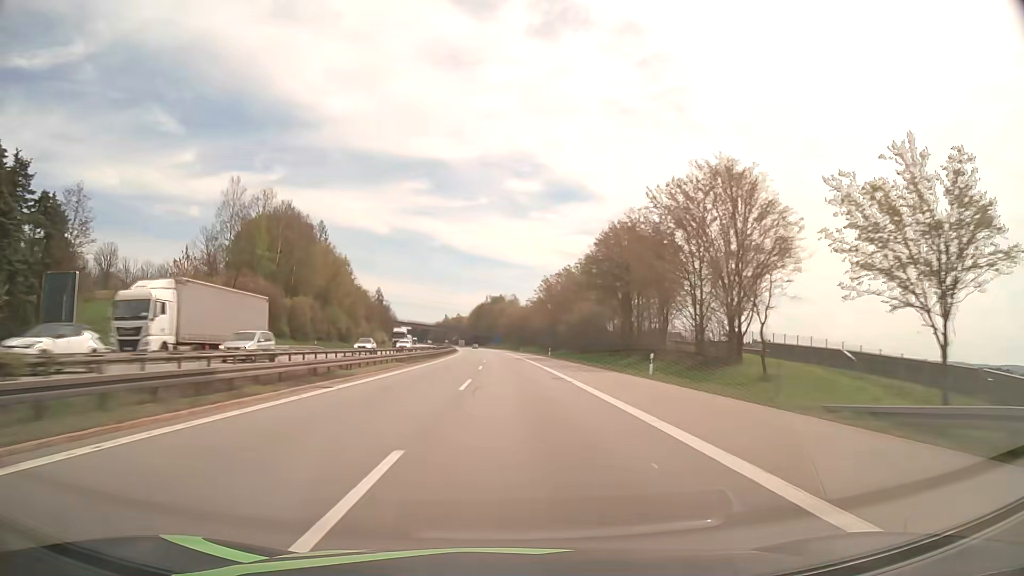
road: motorway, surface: asphalt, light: Day
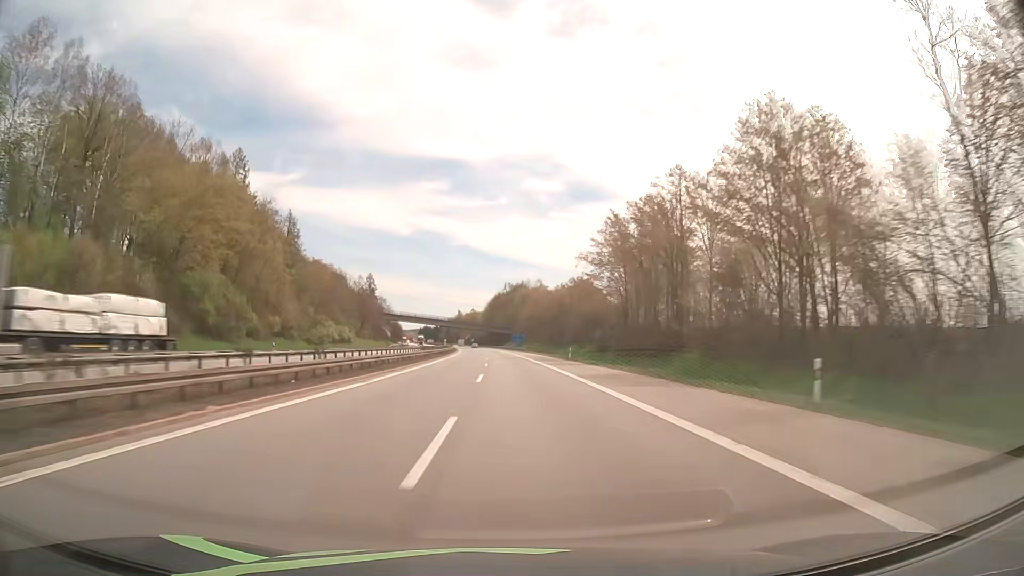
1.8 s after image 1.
(-1.1, +67.7) m; -2°
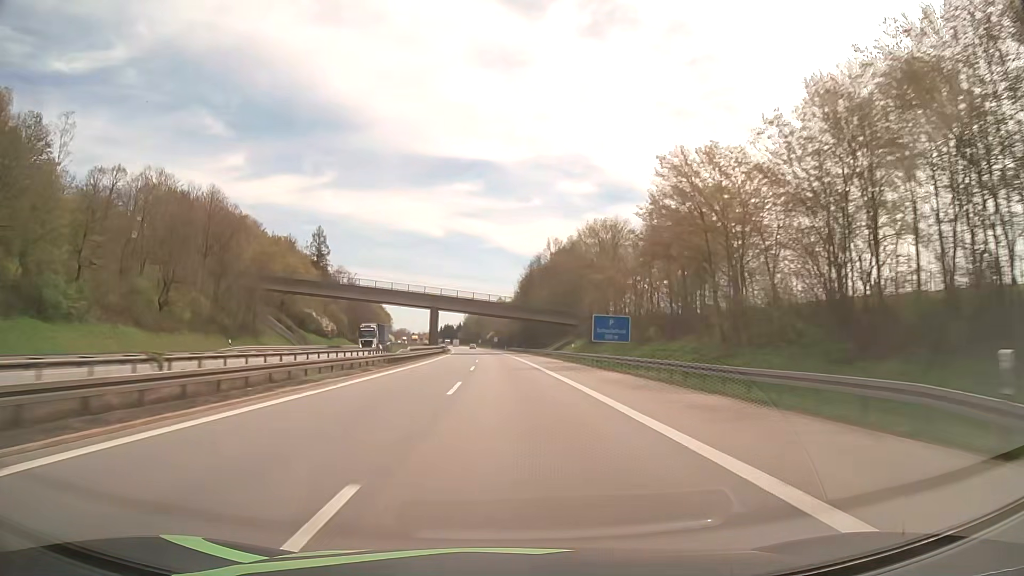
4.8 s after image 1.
(-2.2, +113.2) m; -3°
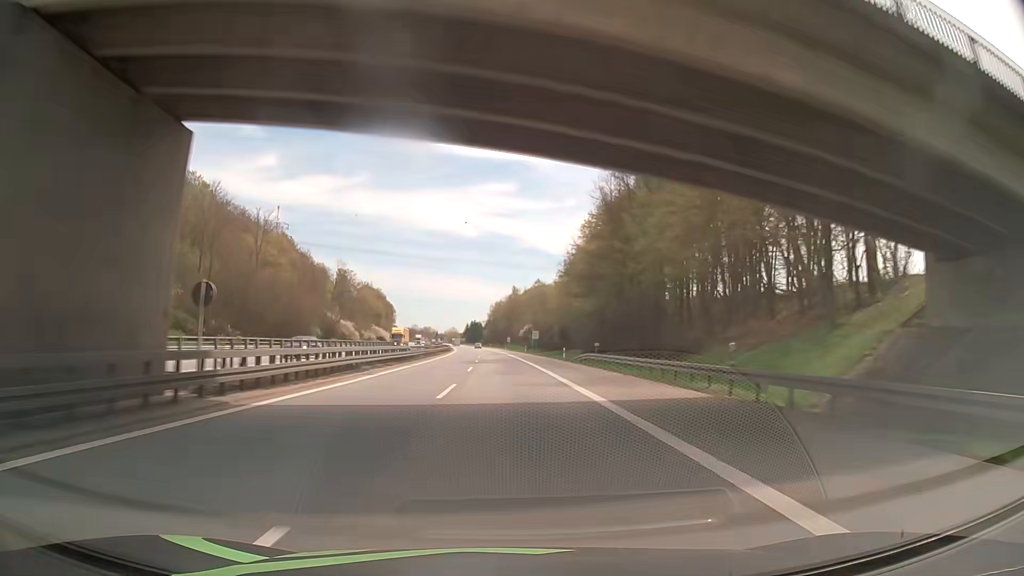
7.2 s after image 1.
(-2.2, +91.0) m; -3°
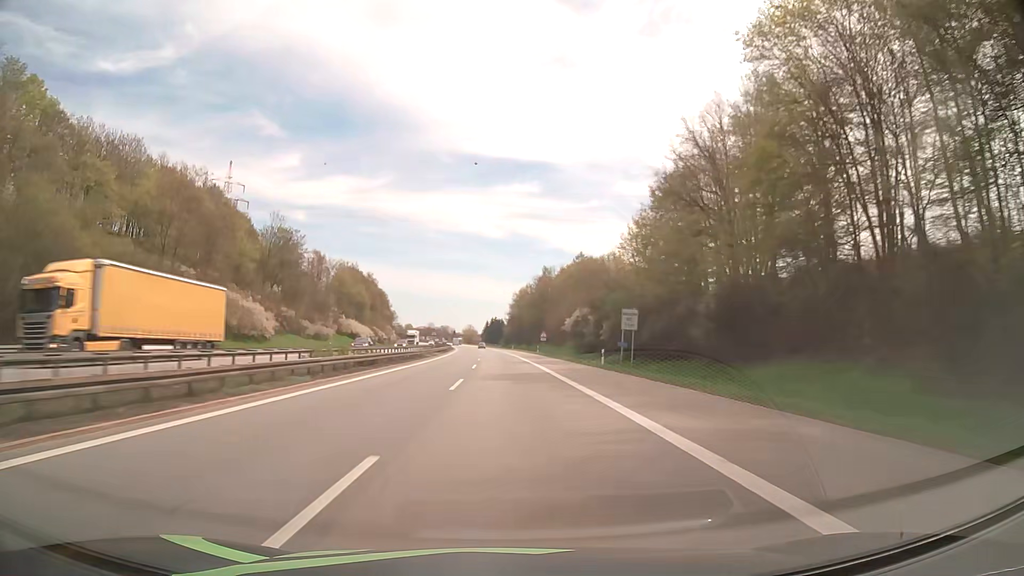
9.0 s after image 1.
(-1.2, +68.6) m; -2°
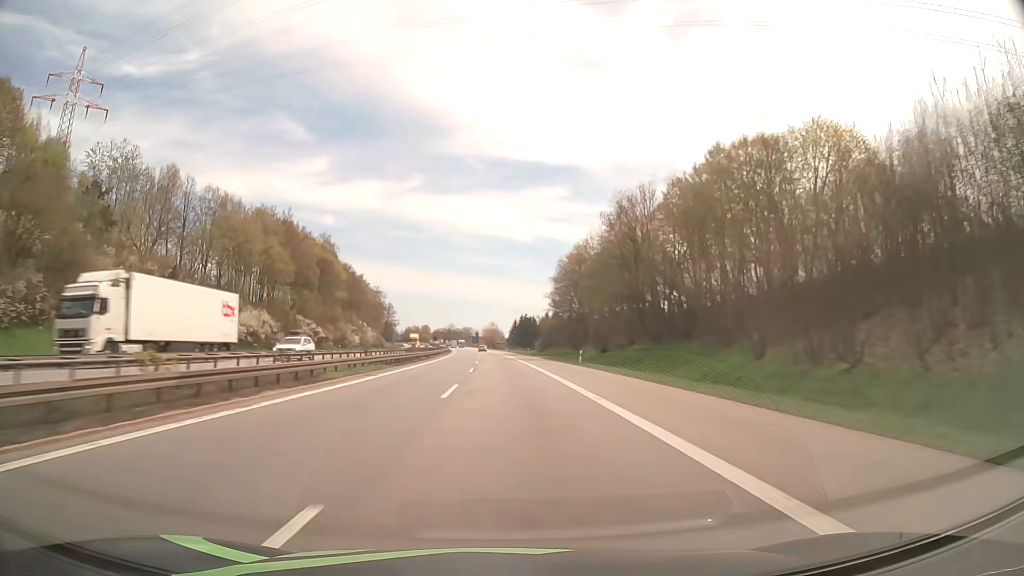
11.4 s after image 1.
(-1.9, +91.7) m; -2°
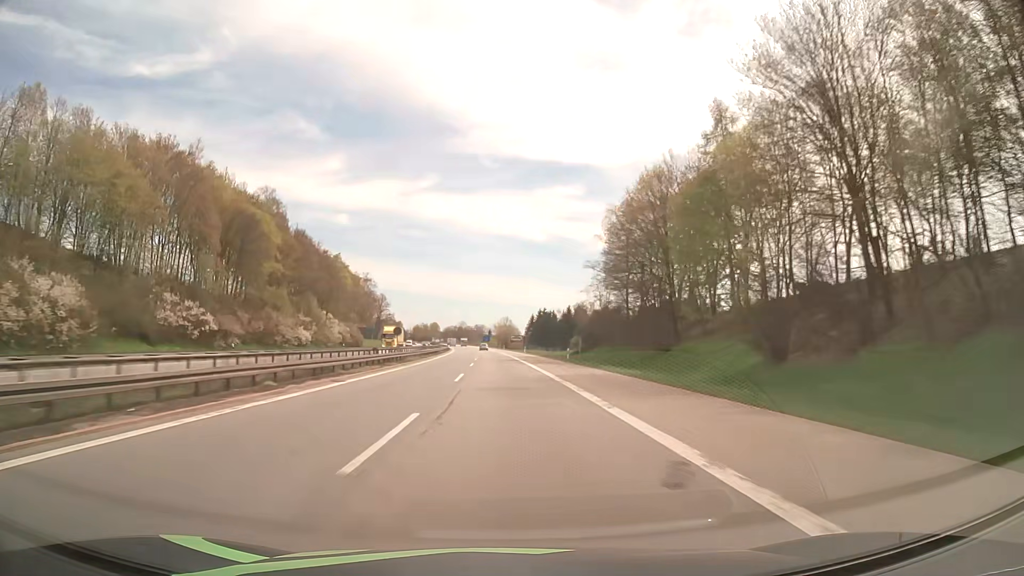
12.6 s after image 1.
(-0.5, +46.0) m; -1°
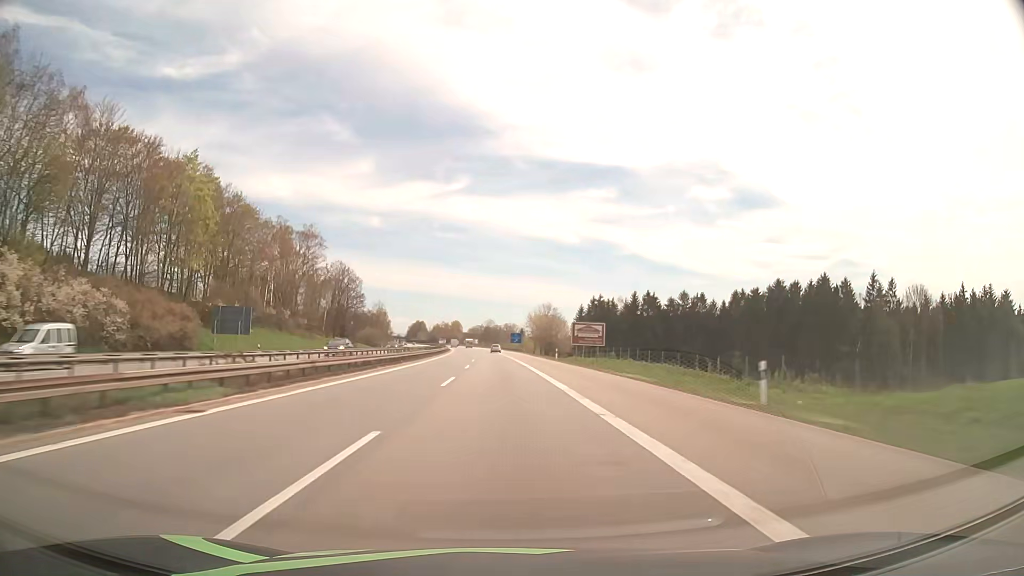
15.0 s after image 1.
(-2.2, +92.2) m; -3°
(0, +10) (0, +20) (0, +30) (0, +40) (-1, +50) (-1, +60) (-1, +70) (-2, +80) (-2, +90) (-3, +100) m
